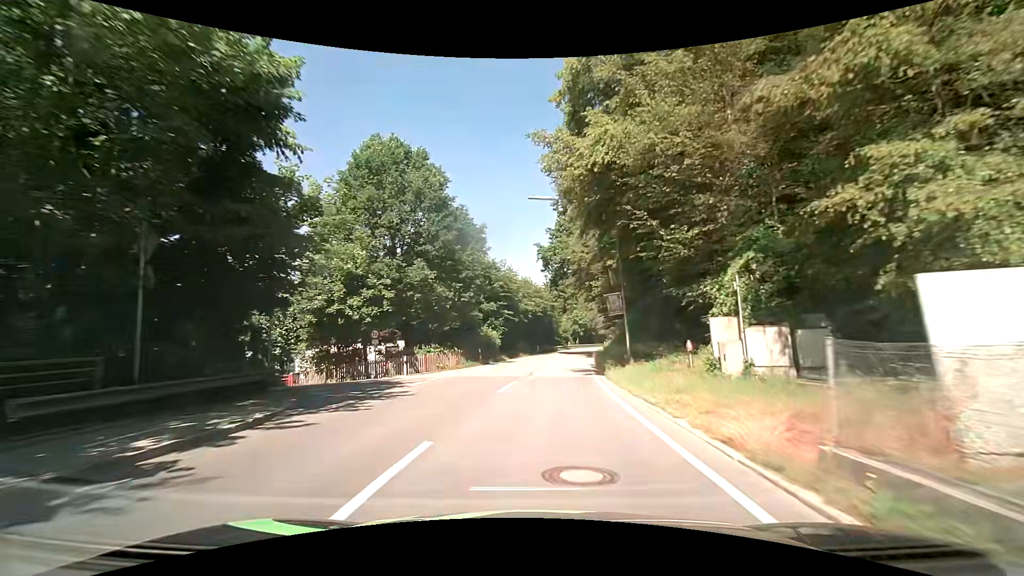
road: secondary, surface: asphalt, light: Day
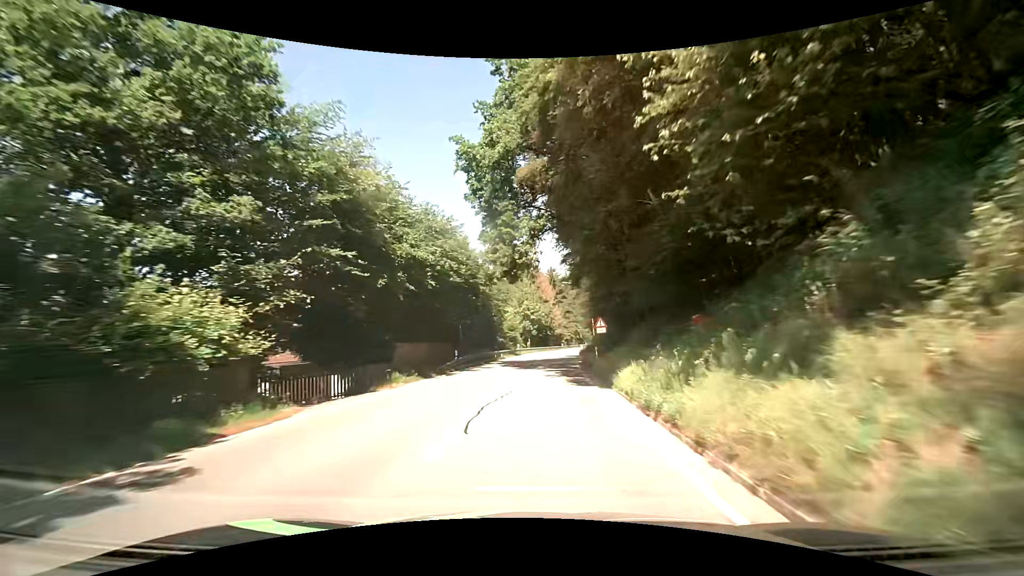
(+1.6, +31.1) m; +6°
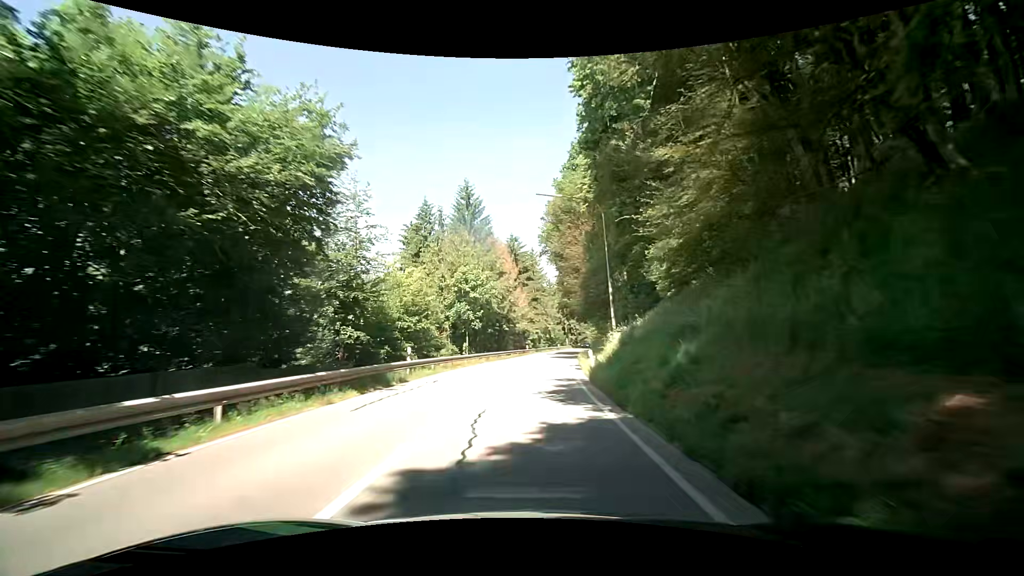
(+1.7, +39.2) m; +5°
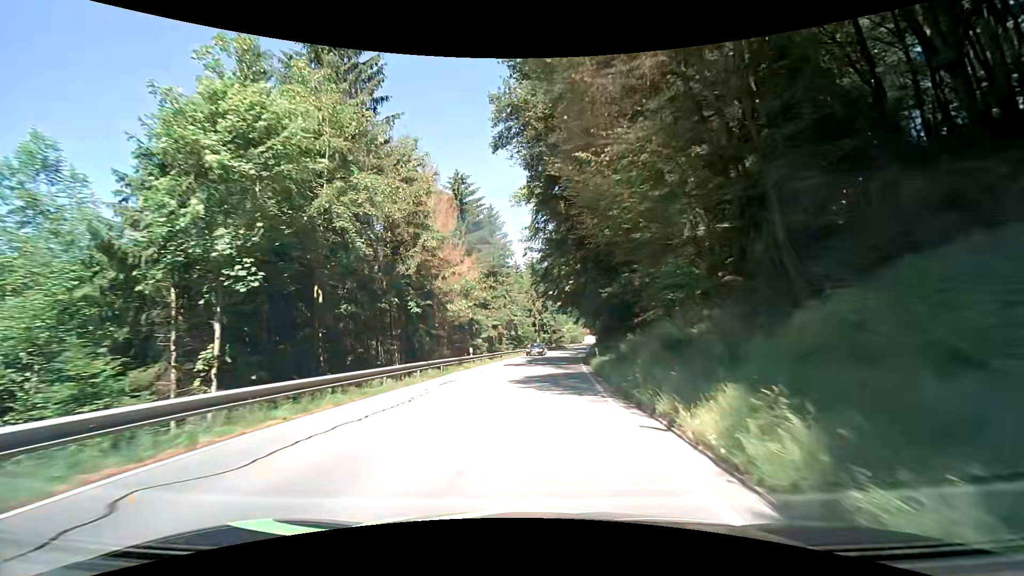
(+0.8, +31.8) m; +3°
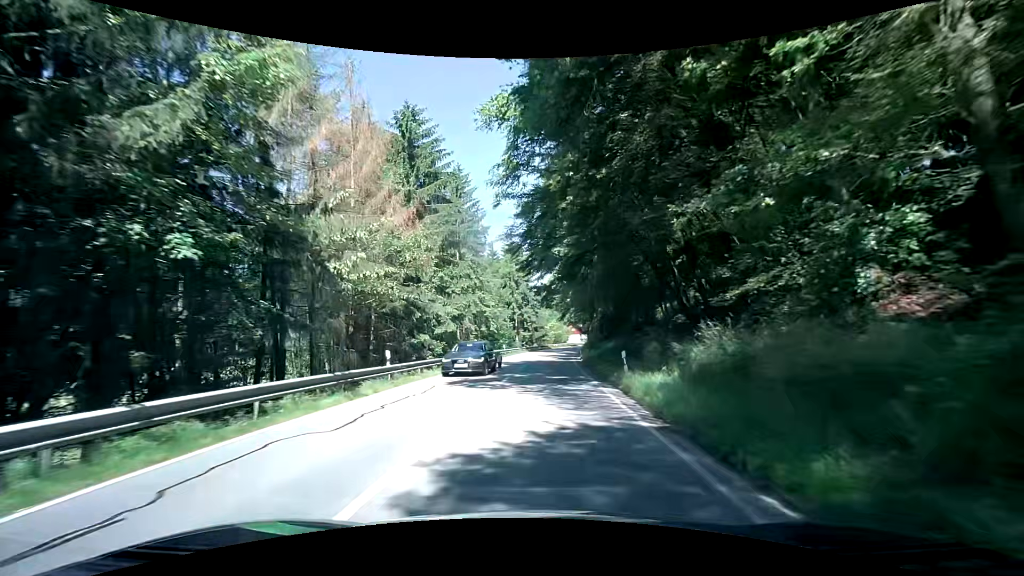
(+0.3, +15.1) m; +2°
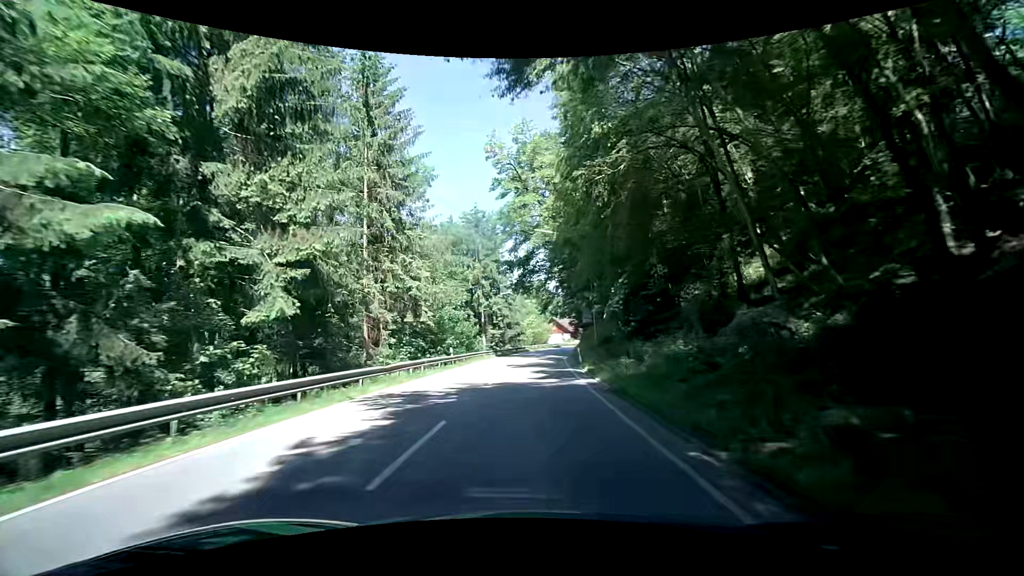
(+1.0, +21.6) m; +3°
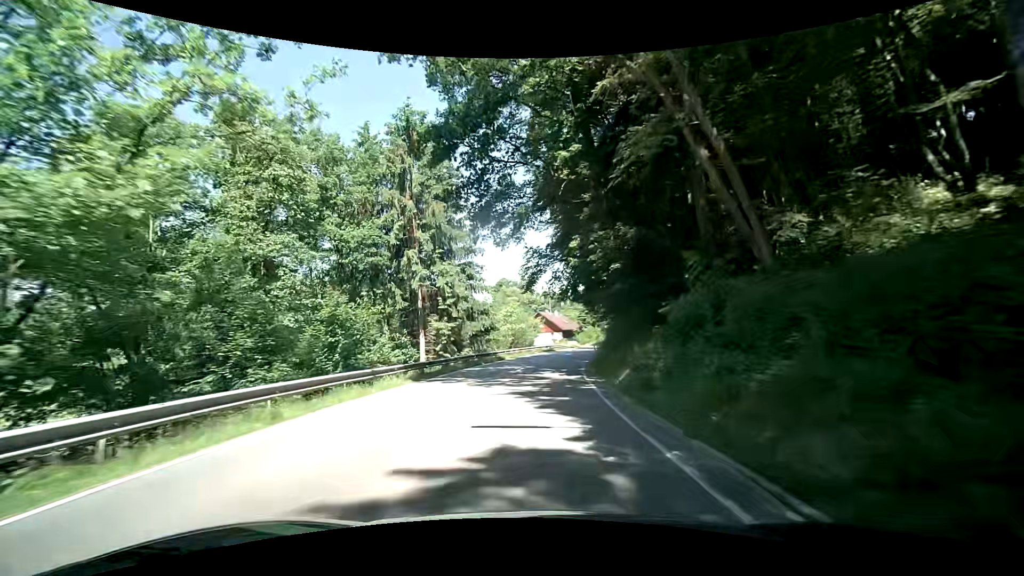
(+1.0, +29.2) m; +3°
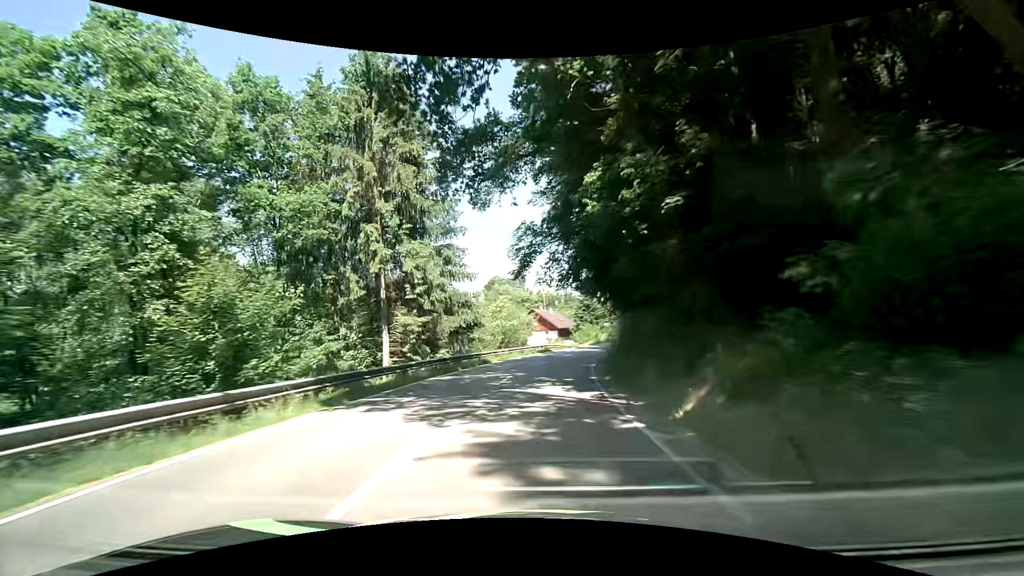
(0.0, +7.5) m; 0°
(0, +10) (+1, +20) (+2, +30) (+4, +40) (+6, +49) (+9, +59) (+13, +68) (+17, +77) (+21, +86) (+26, +95) m
